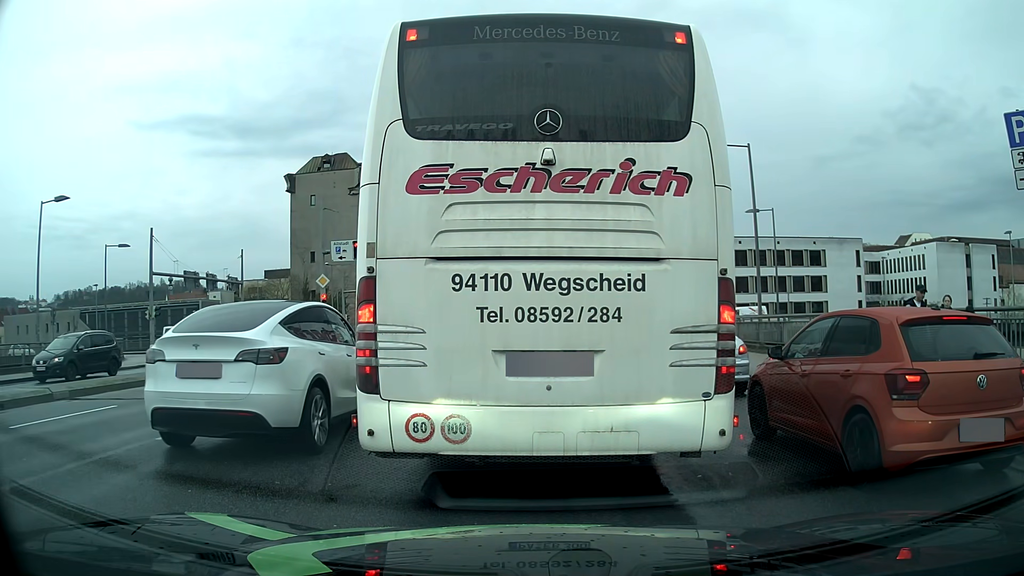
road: primary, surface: asphalt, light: Day
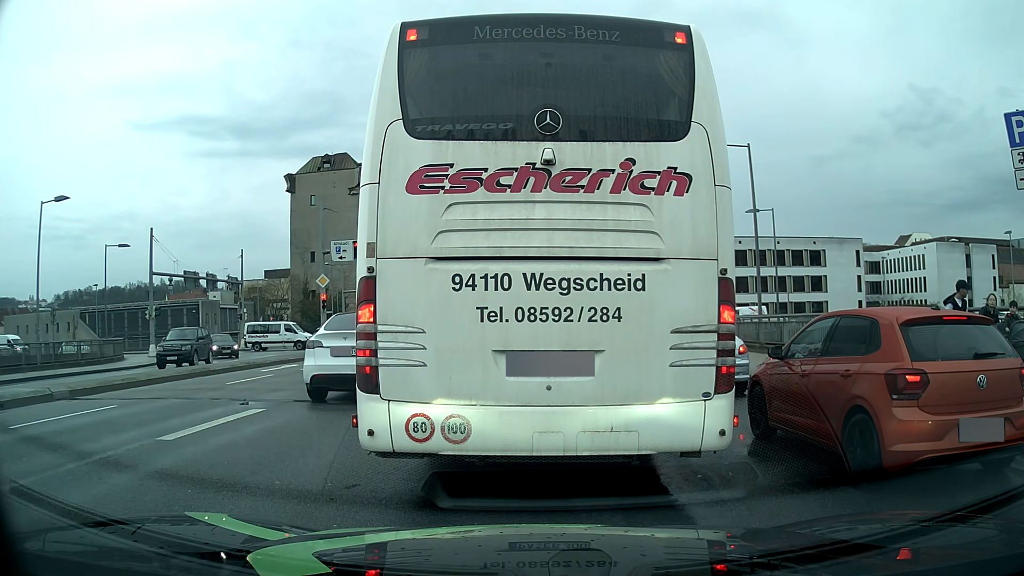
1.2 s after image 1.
(0.0, 0.0) m; 0°
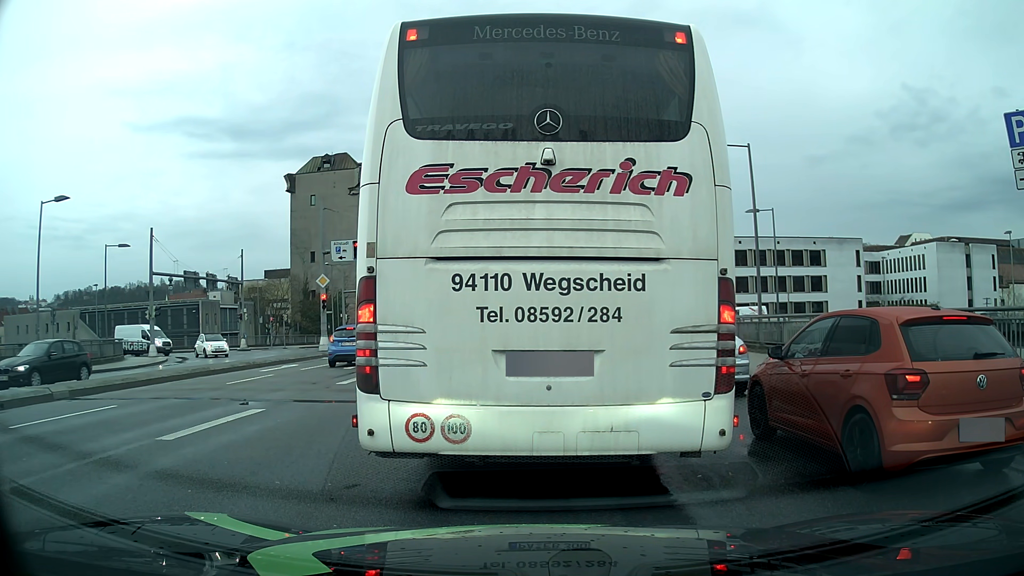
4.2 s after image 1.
(0.0, 0.0) m; 0°
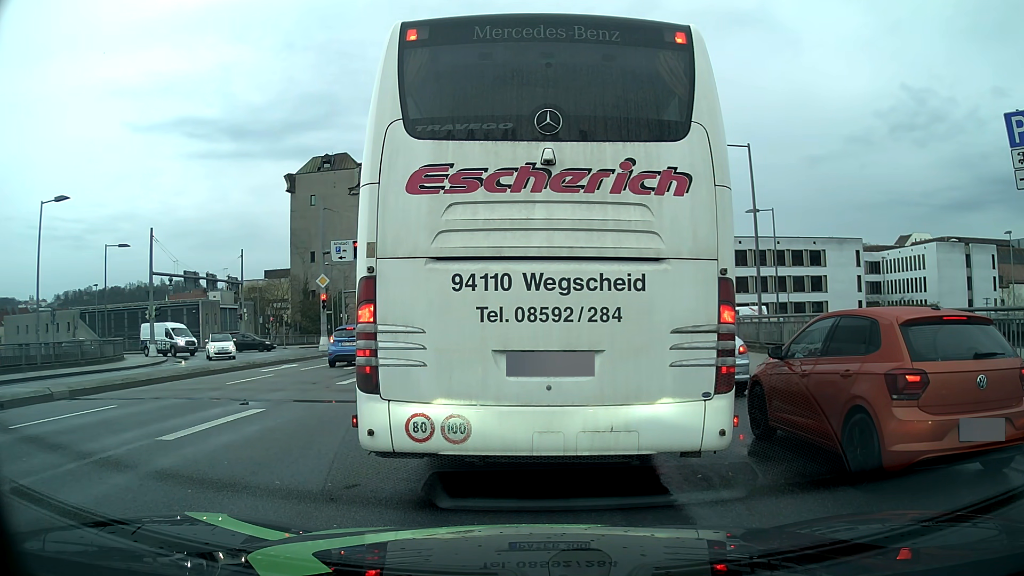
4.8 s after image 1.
(0.0, 0.0) m; 0°
